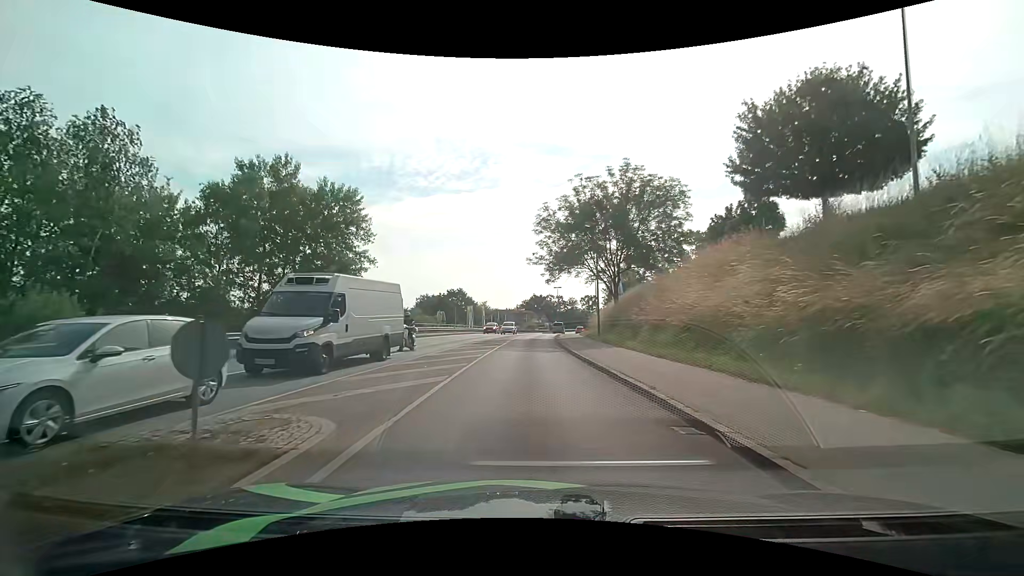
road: tertiary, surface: asphalt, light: Day
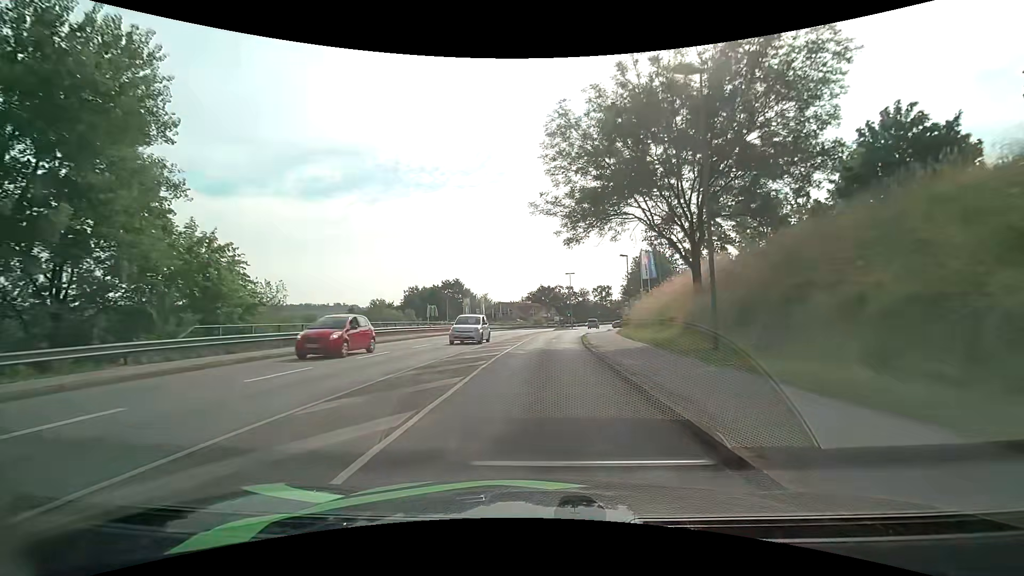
(-0.3, +20.3) m; -1°
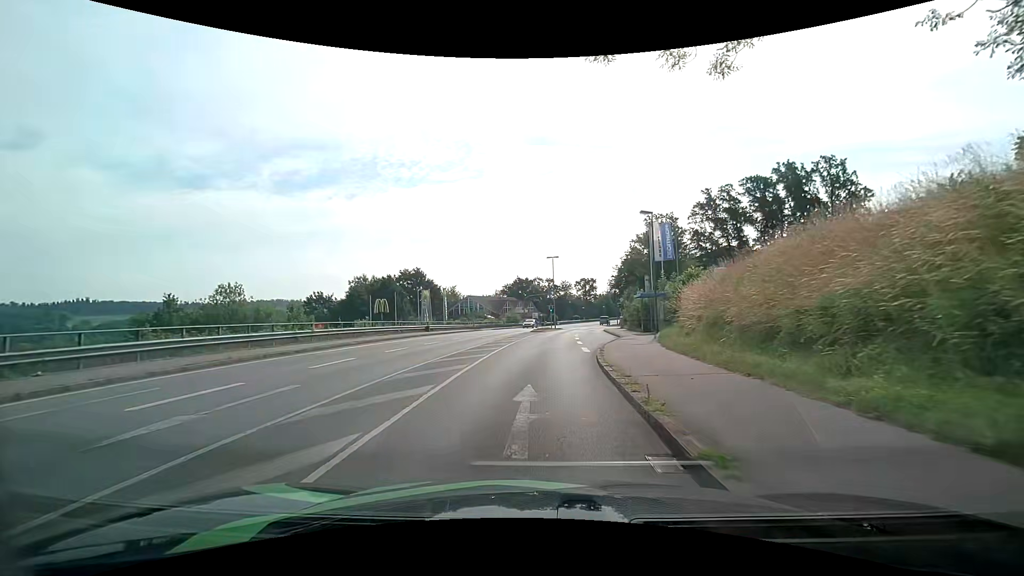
(+0.6, +21.1) m; +2°
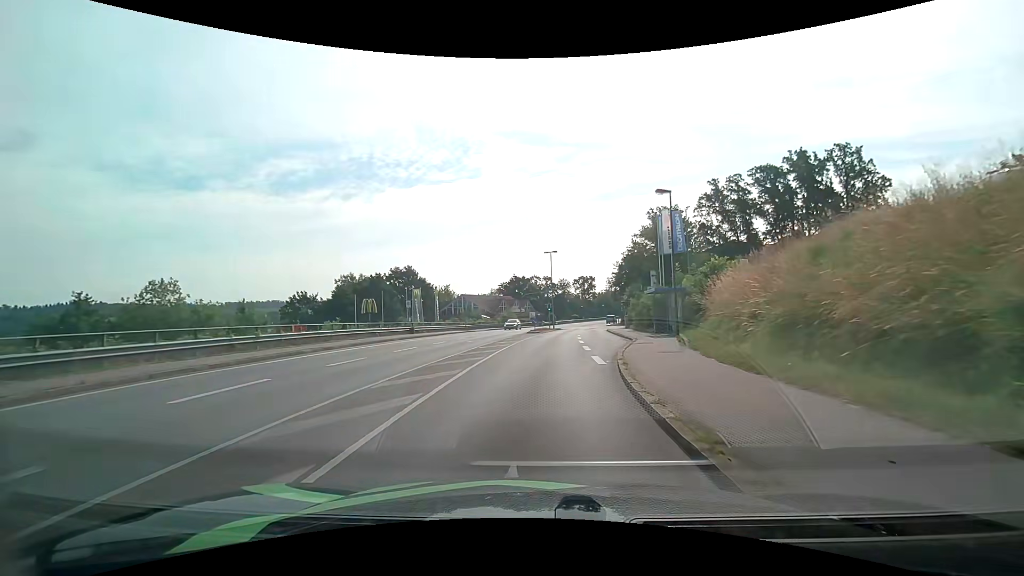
(0.0, +5.1) m; 0°
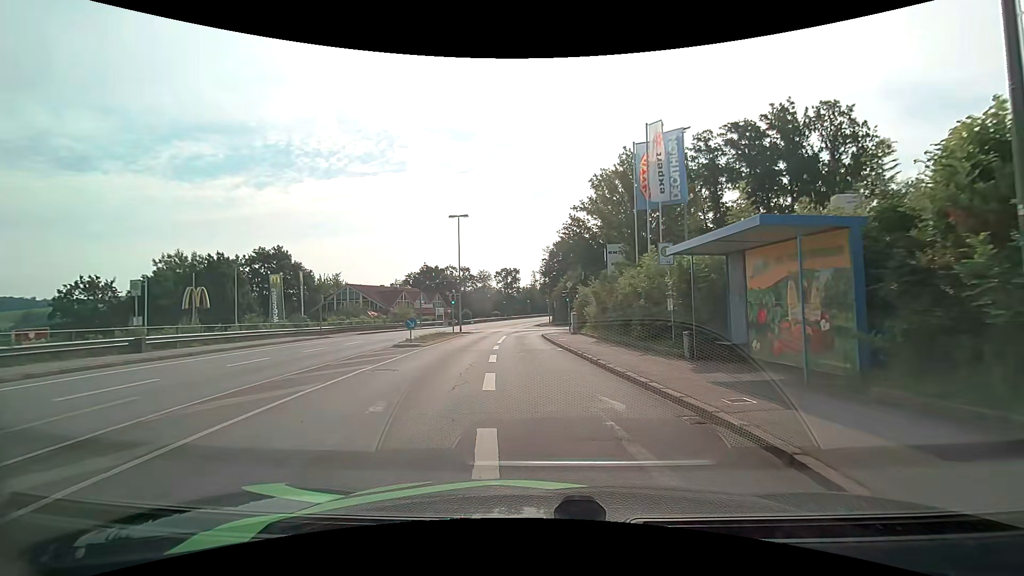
(+1.7, +22.5) m; +9°
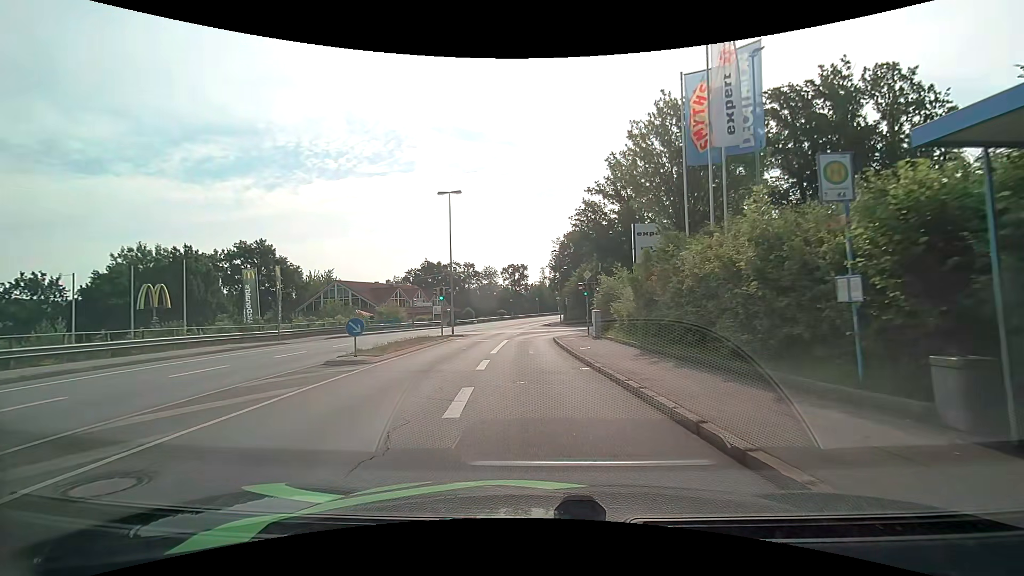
(0.0, +8.3) m; 0°
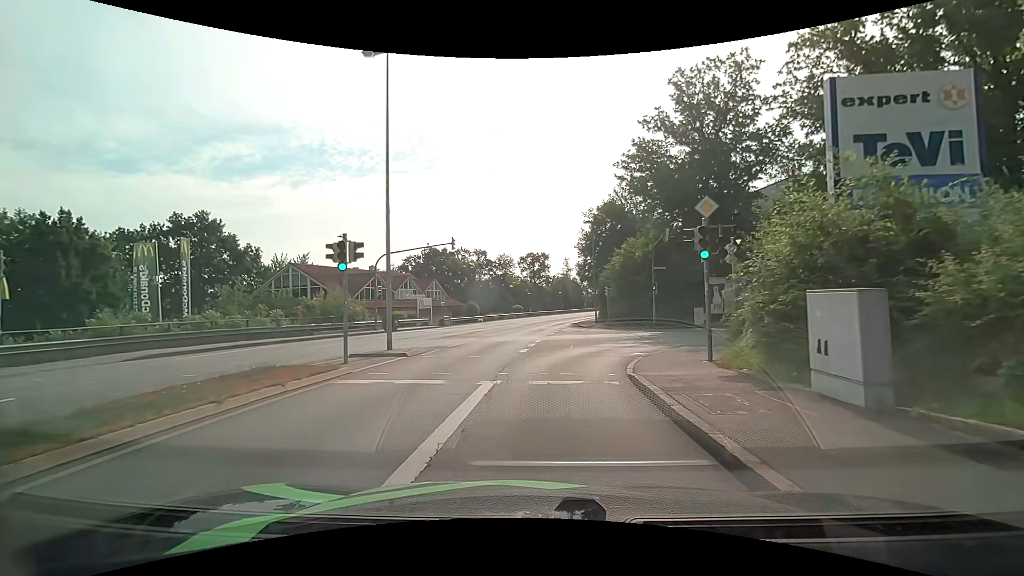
(-0.7, +19.1) m; -3°
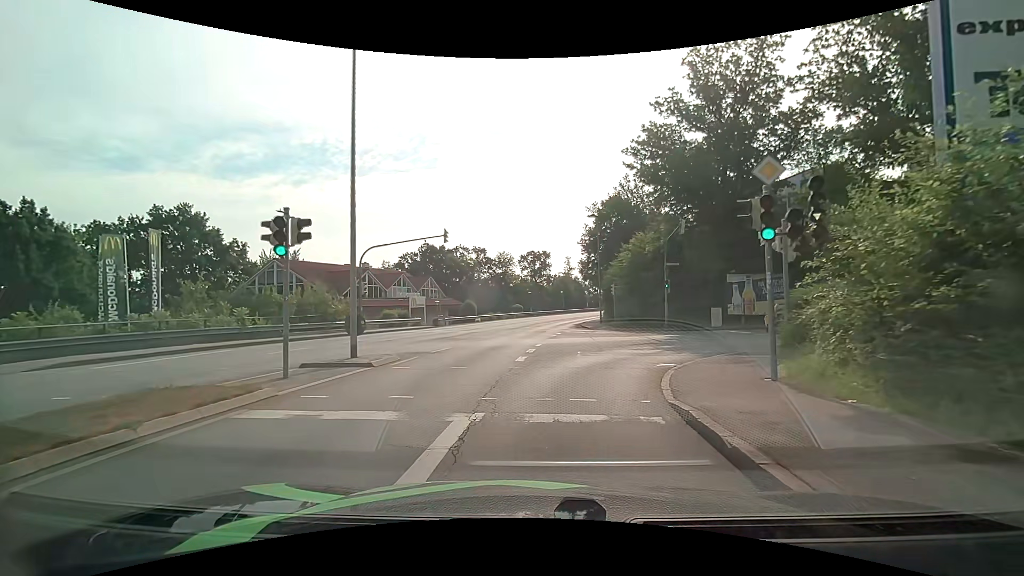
(0.0, +3.2) m; -1°
(0, +10) (+4, +19) (+13, +23) (+23, +23) (+33, +22) (+43, +22) (+53, +21) (+63, +21) (+73, +21) (+83, +23) m
